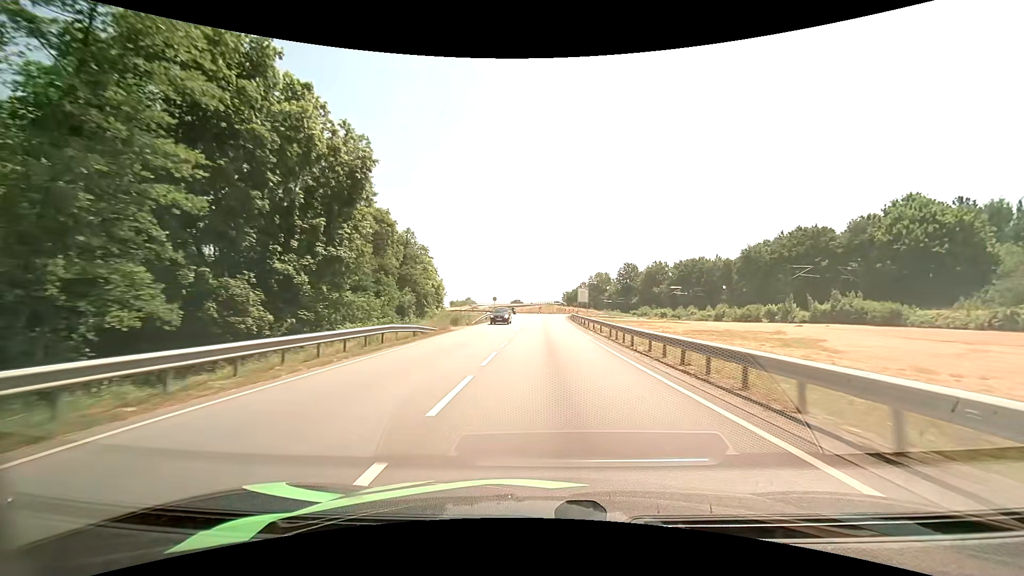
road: primary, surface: asphalt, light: Day
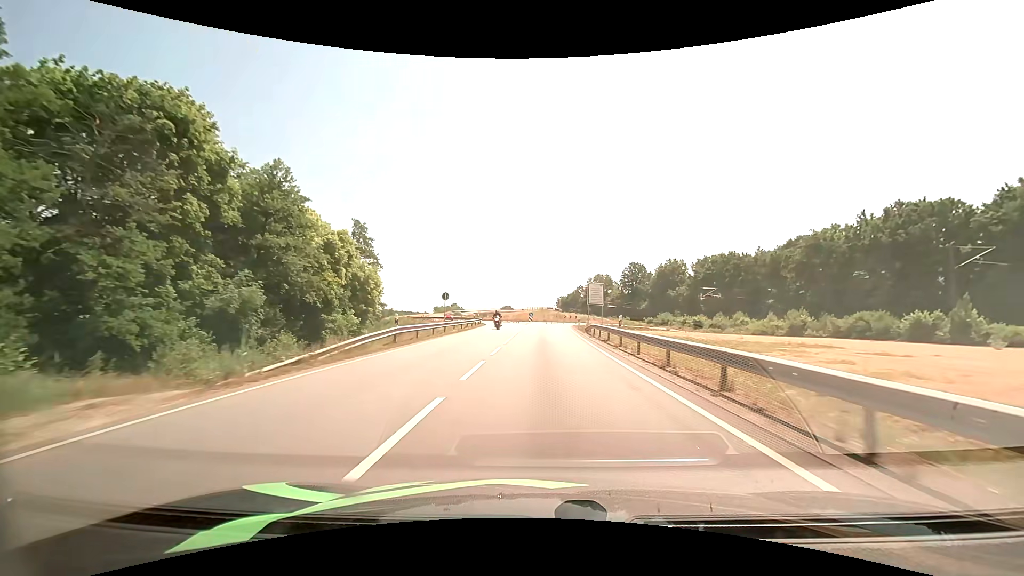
(+0.2, +32.3) m; 0°
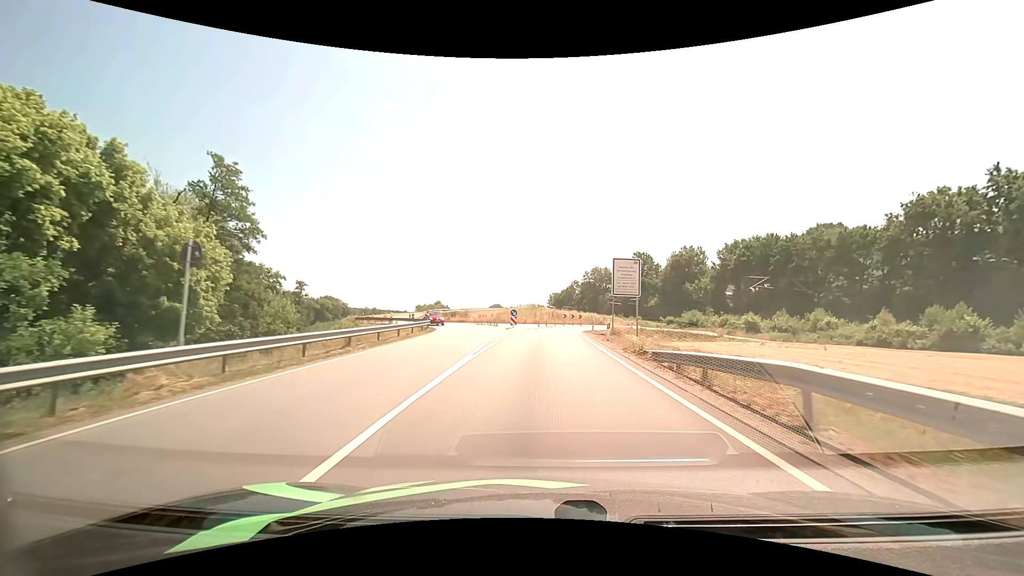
(+0.4, +26.7) m; +1°
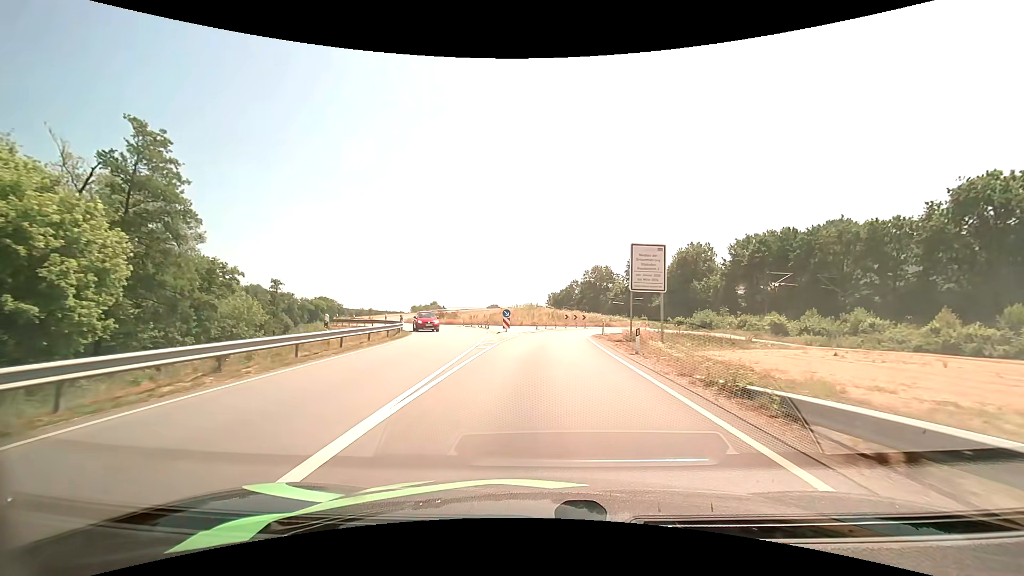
(0.0, +7.5) m; 0°
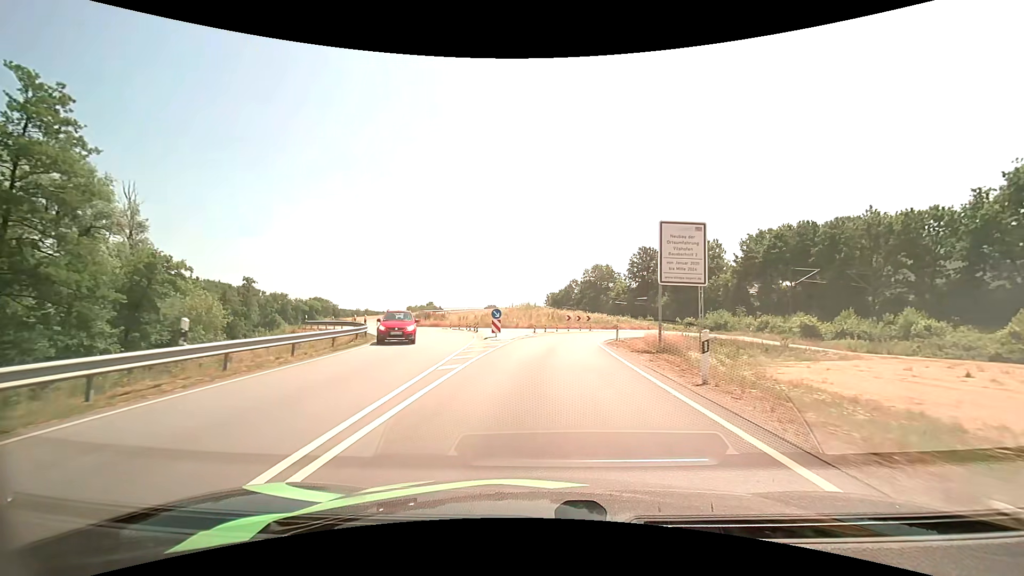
(0.0, +7.0) m; 0°
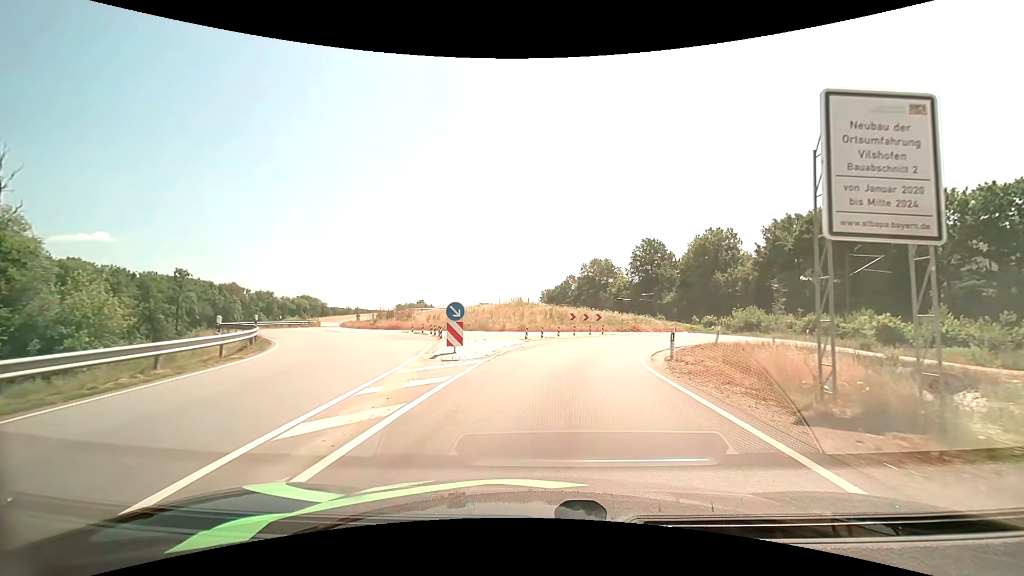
(0.0, +12.3) m; 0°
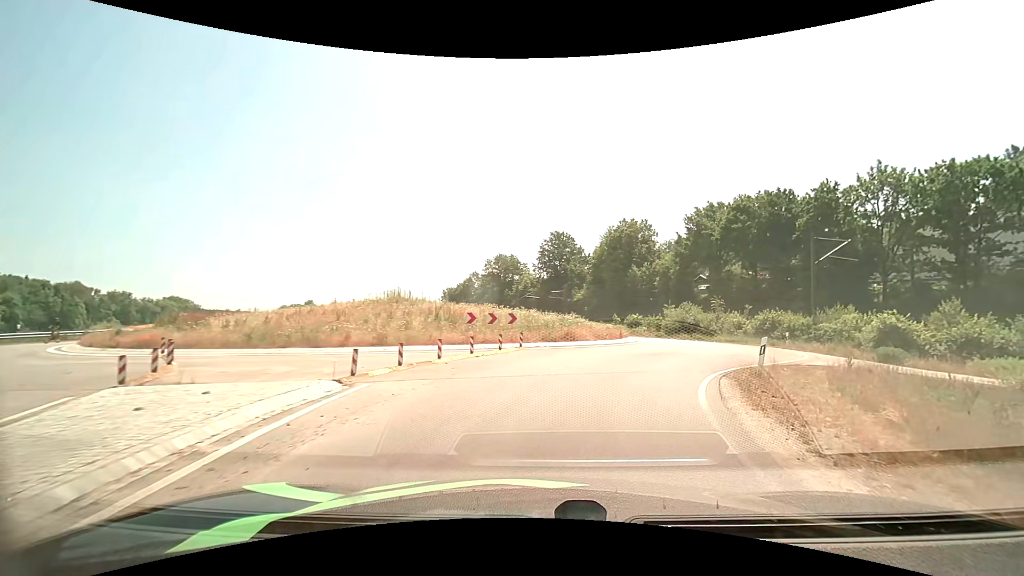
(+0.8, +14.6) m; +10°
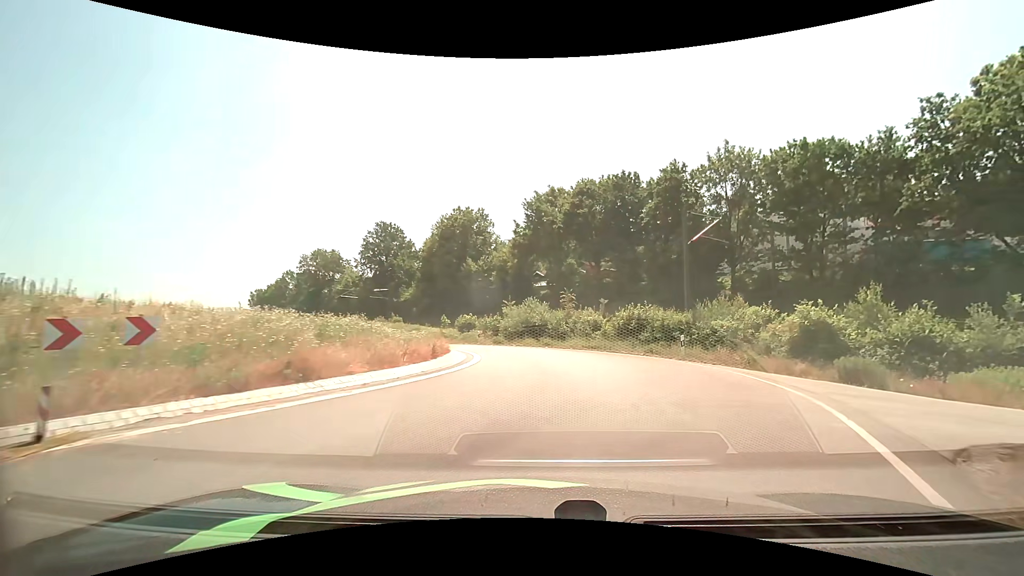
(+2.2, +13.7) m; +19°
(0, +10) (0, +20) (-3, +29) (-10, +37) (-17, +44) (-24, +51) (-30, +59) (-36, +67) (-42, +75) (-48, +83) m
